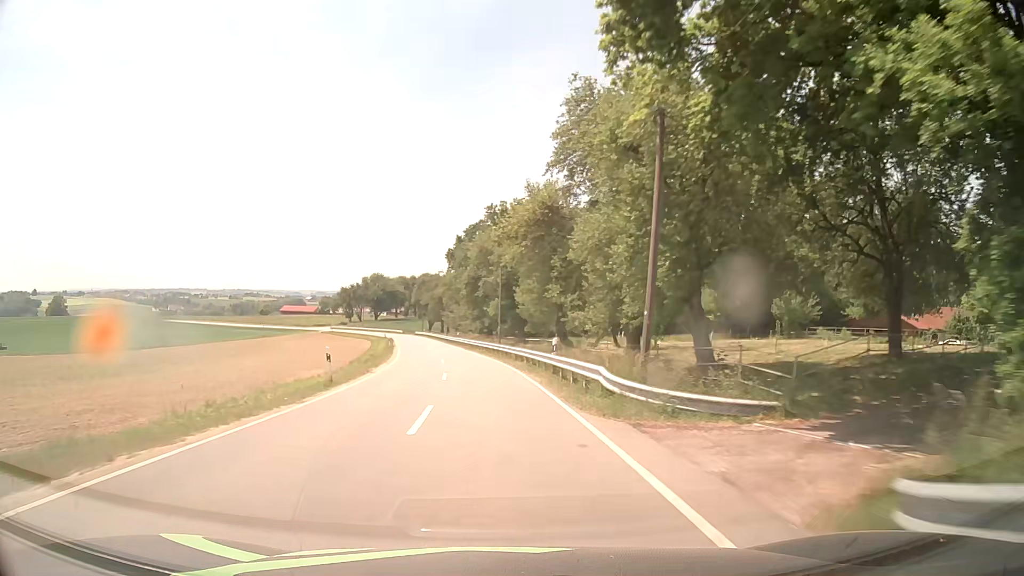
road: tertiary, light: Day
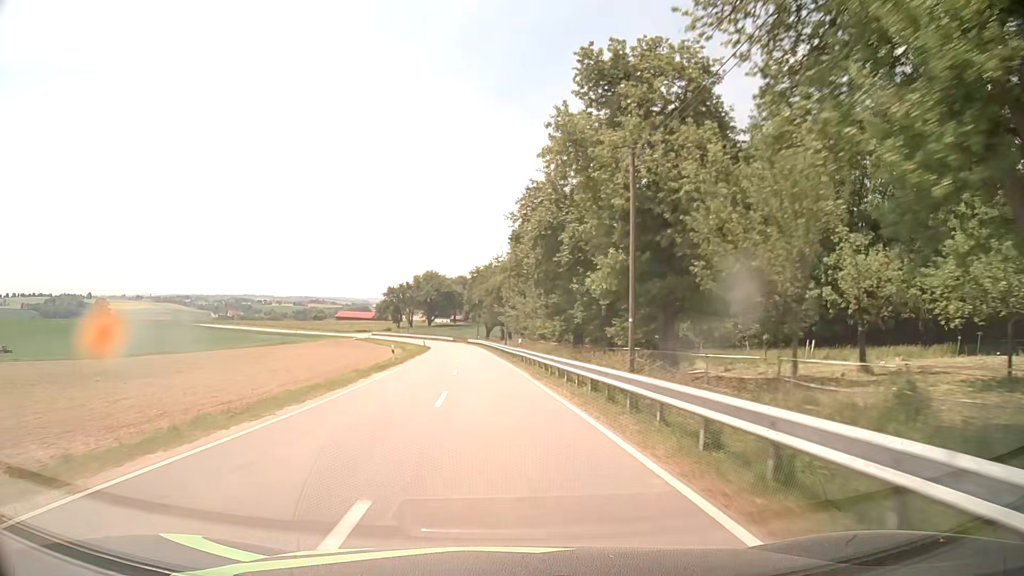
(-1.7, +32.1) m; -6°
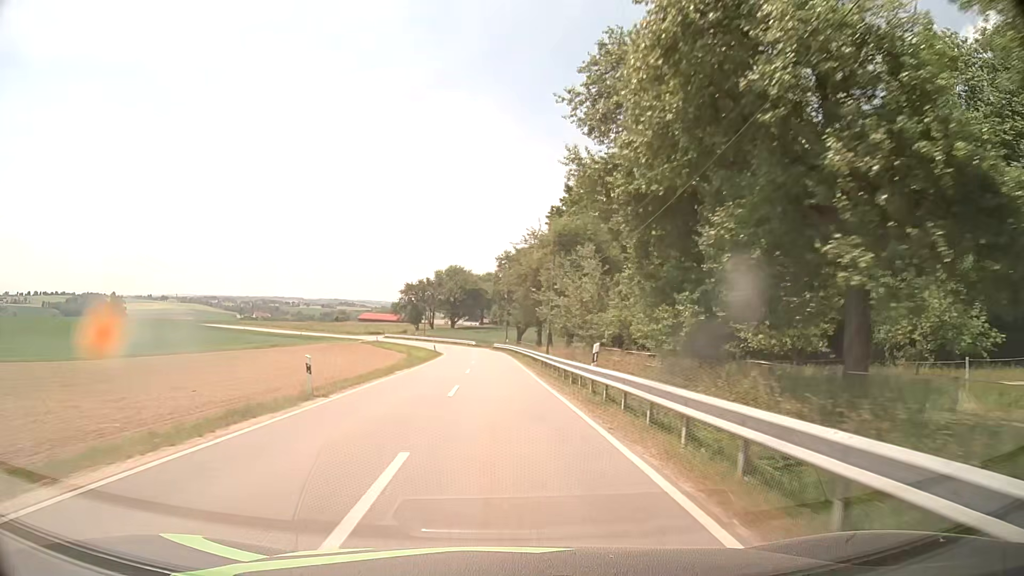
(-0.6, +21.4) m; -3°
(0, +10) (0, +20) (0, +30) (-1, +40) (-1, +50) (-2, +60) (-3, +70) (-4, +80) (-7, +89) (-10, +99) m
